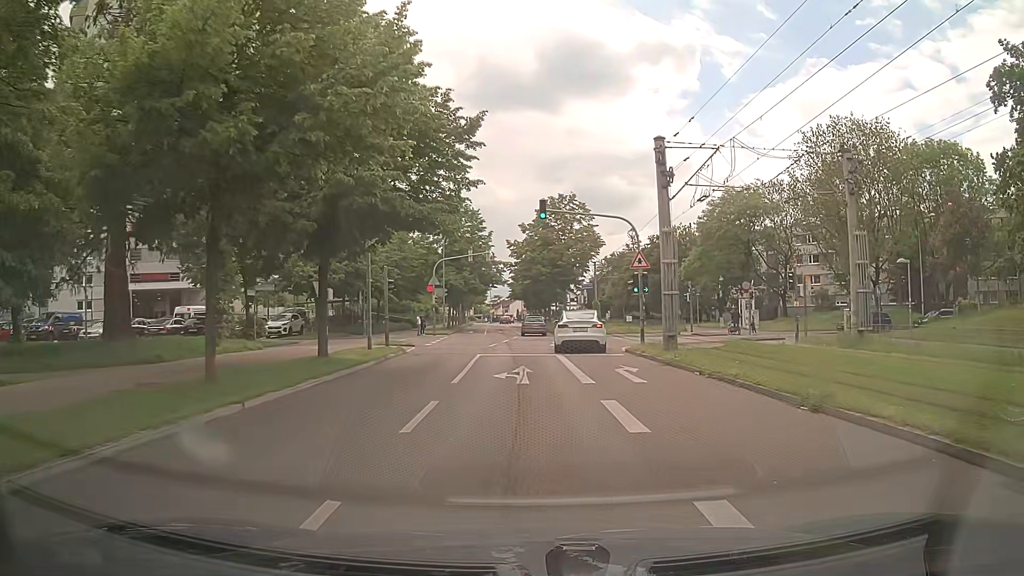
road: residential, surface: asphalt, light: Day
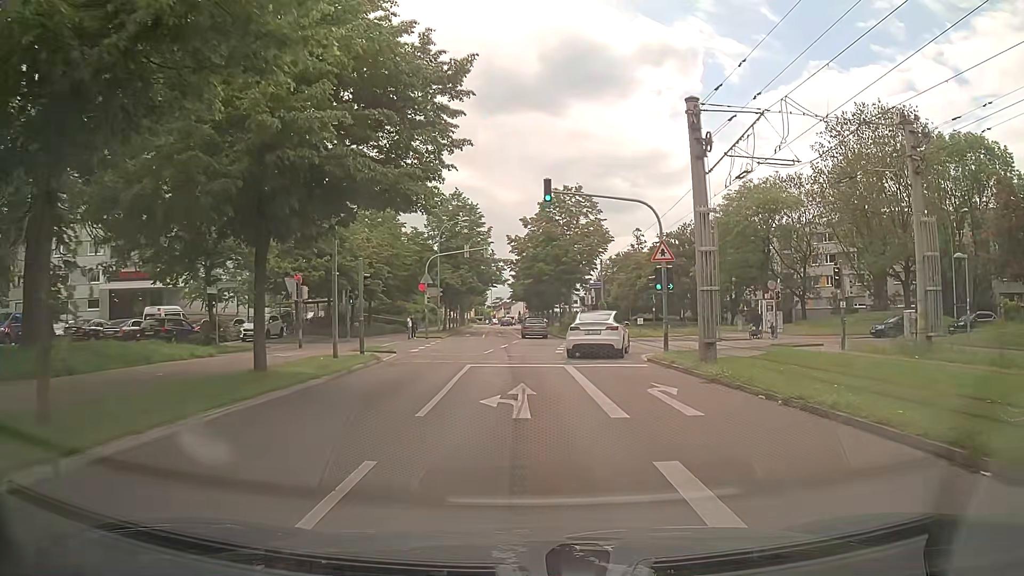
(-0.1, +4.6) m; -1°
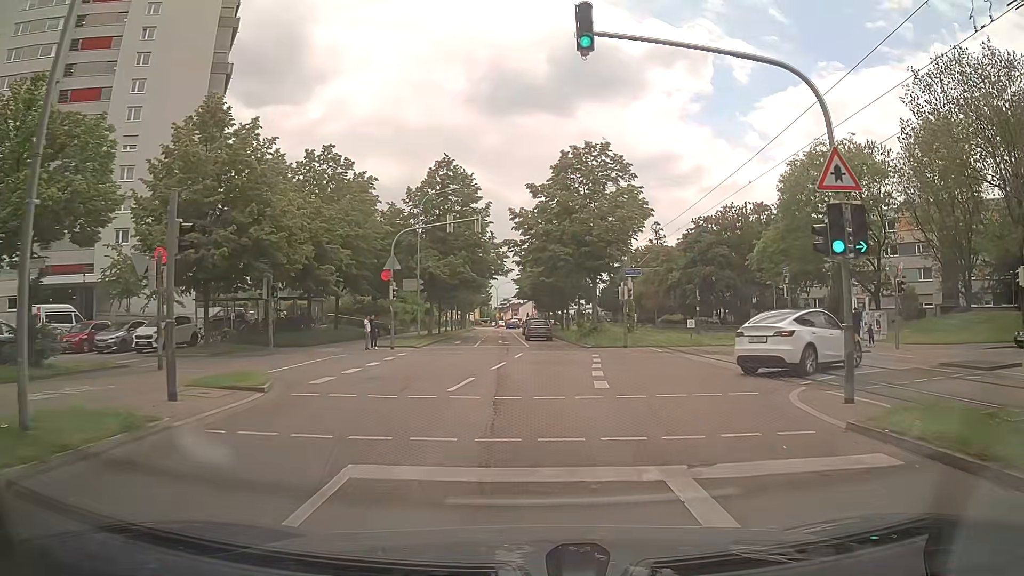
(0.0, +13.6) m; 0°
